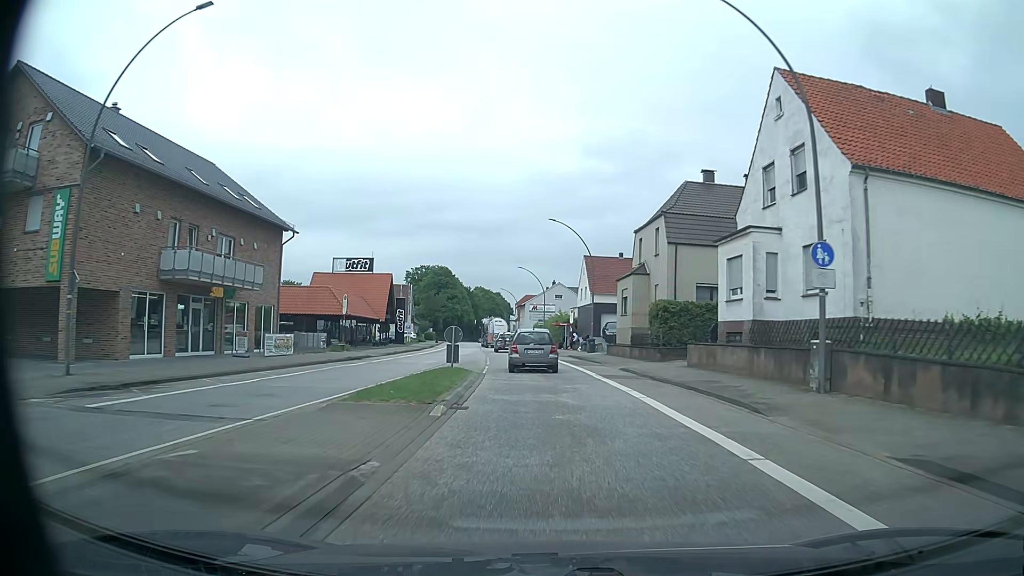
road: primary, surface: asphalt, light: Day
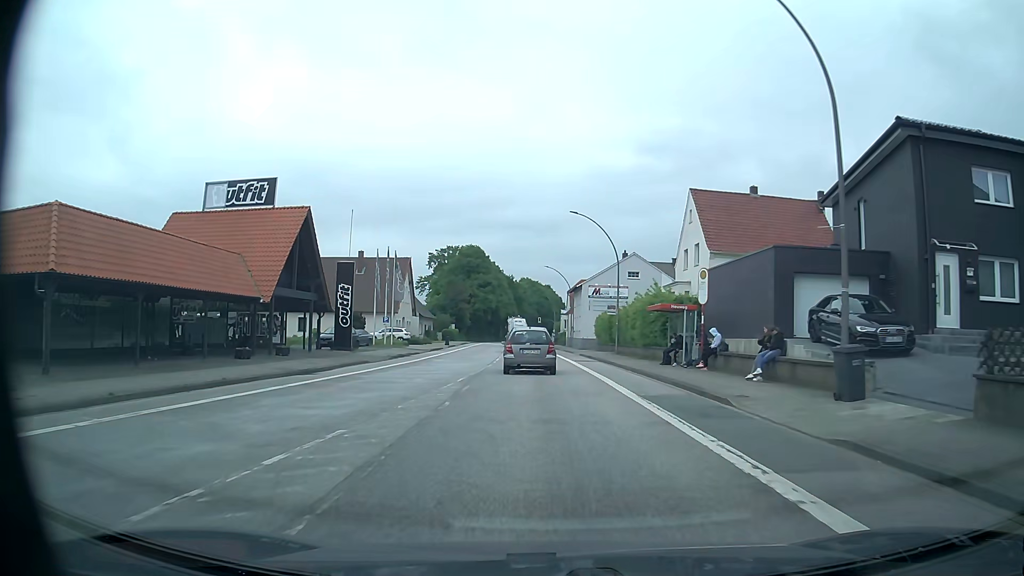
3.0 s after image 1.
(-1.6, +37.7) m; -4°
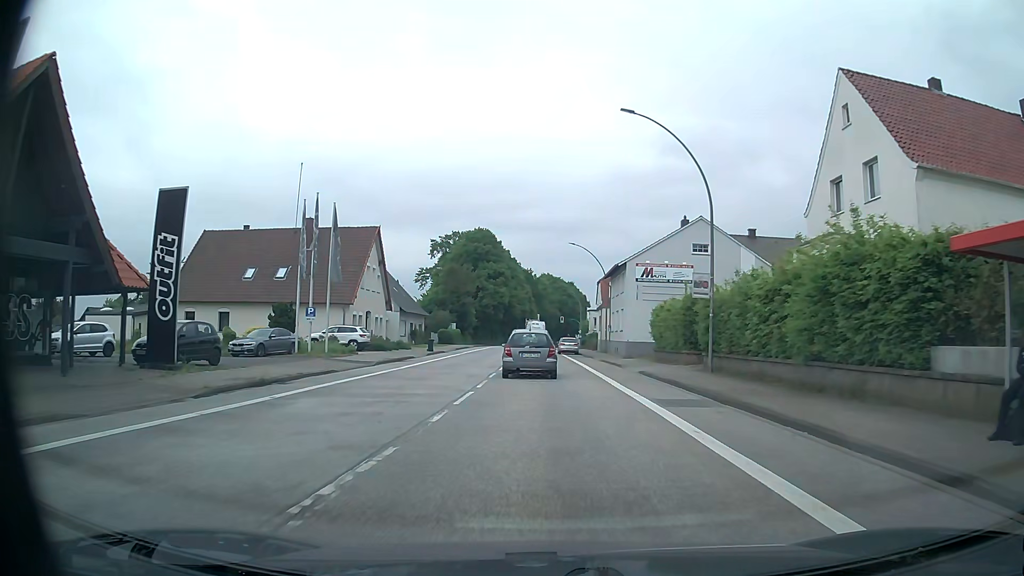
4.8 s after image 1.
(-0.4, +22.3) m; -2°
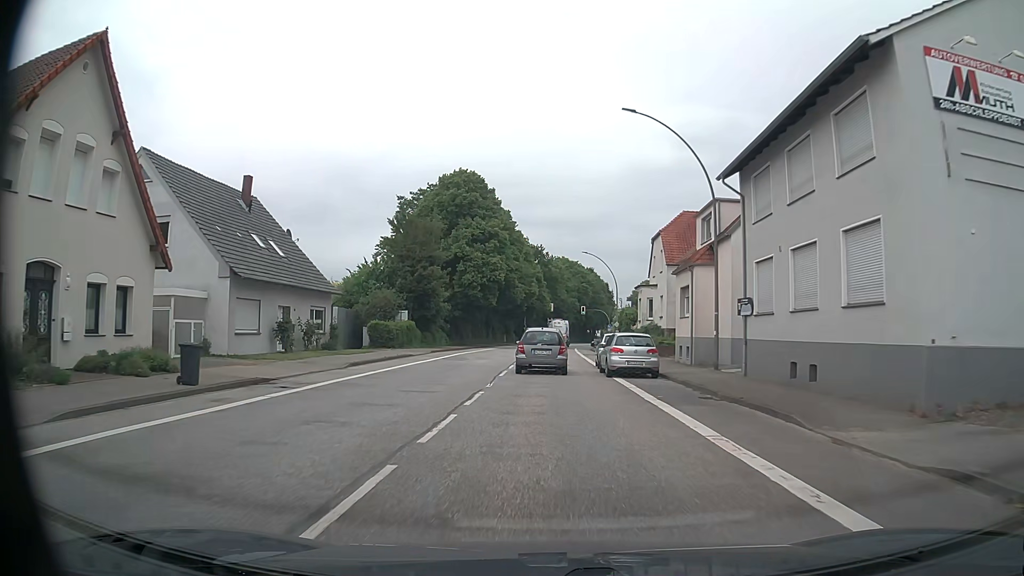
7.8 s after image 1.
(-0.5, +36.8) m; -1°
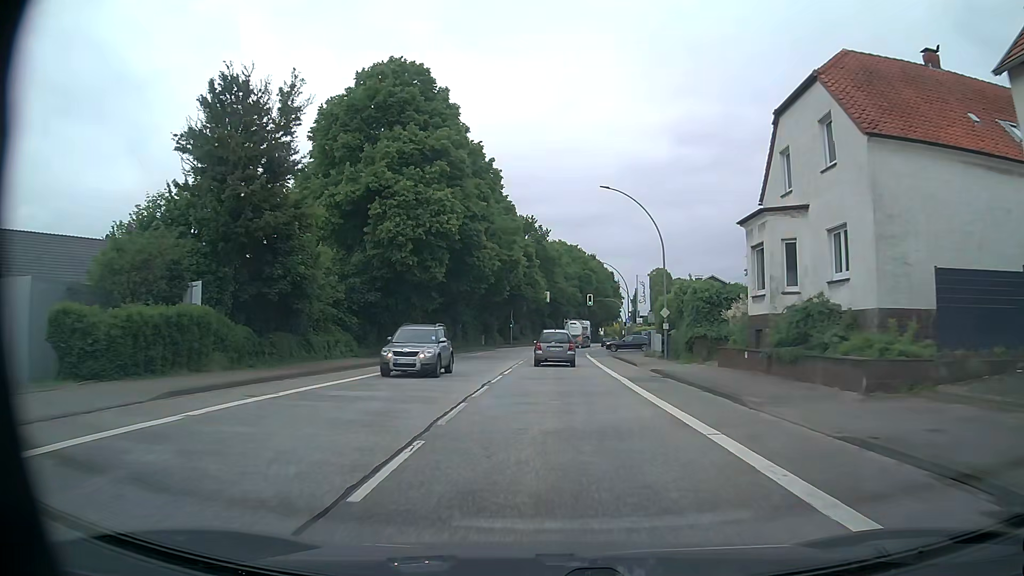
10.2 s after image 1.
(0.0, +30.1) m; +1°
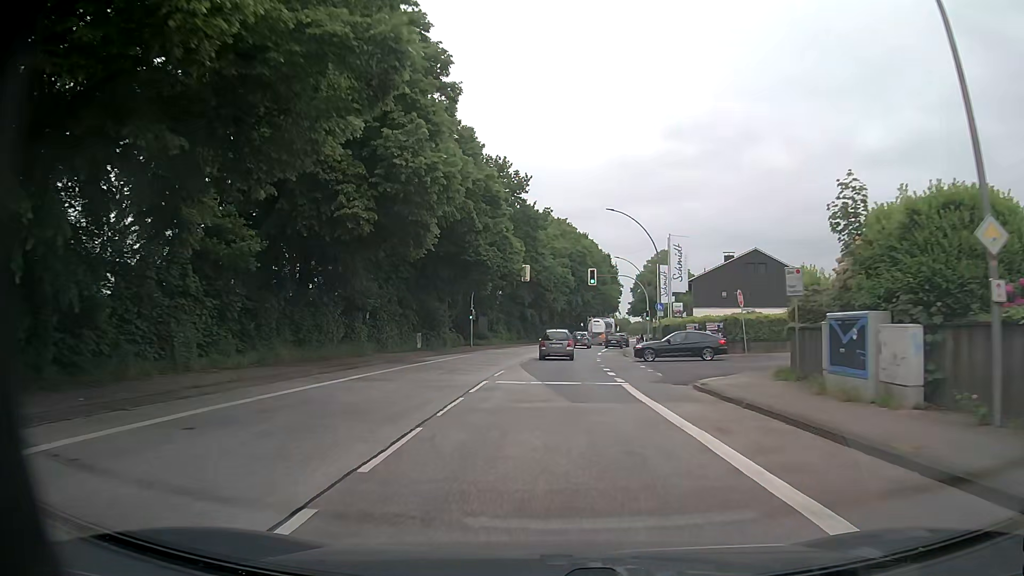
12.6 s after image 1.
(0.0, +30.4) m; +1°
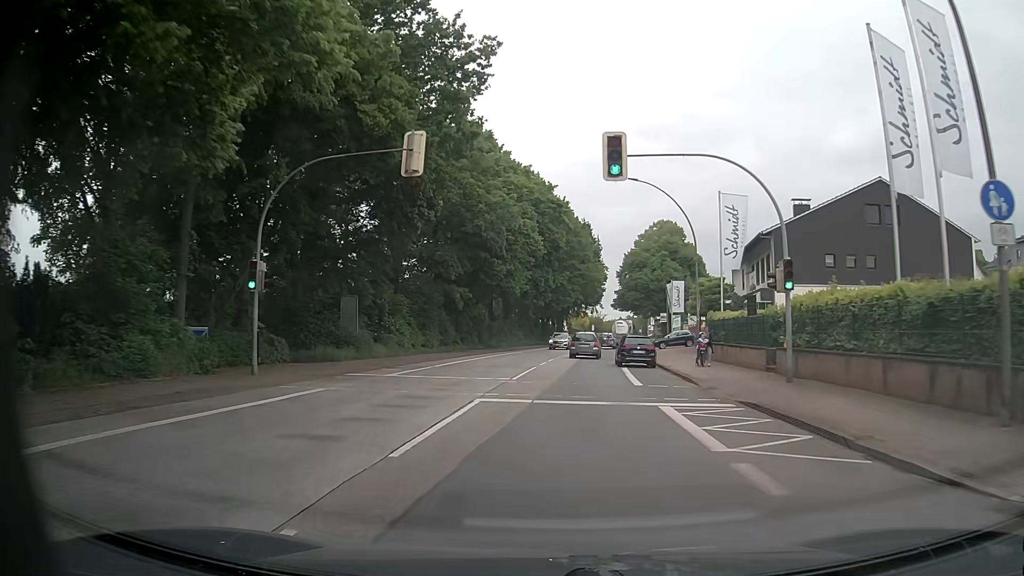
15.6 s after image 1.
(+0.8, +38.2) m; +3°
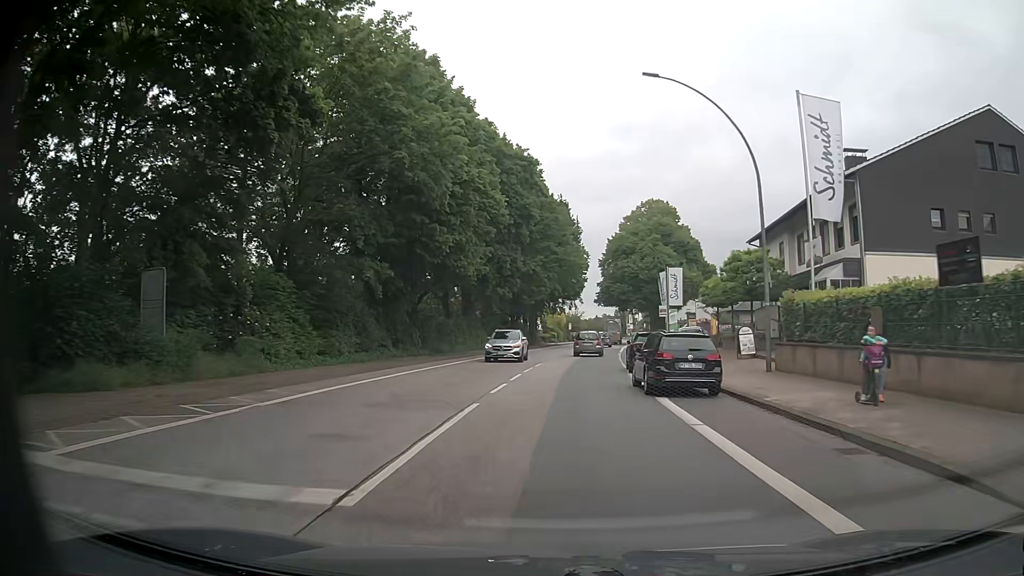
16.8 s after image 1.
(+0.4, +15.3) m; +3°
(0, +10) (0, +20) (+1, +30) (+2, +40) (+3, +50) (+4, +60) (+5, +70) (+6, +80) (+7, +90) (+9, +100) m
